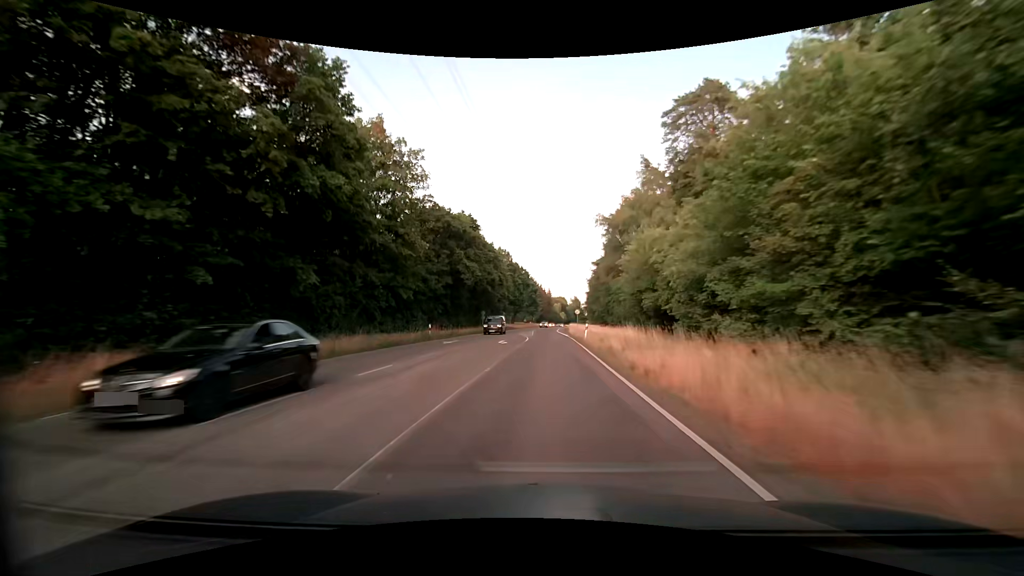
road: secondary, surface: asphalt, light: Day
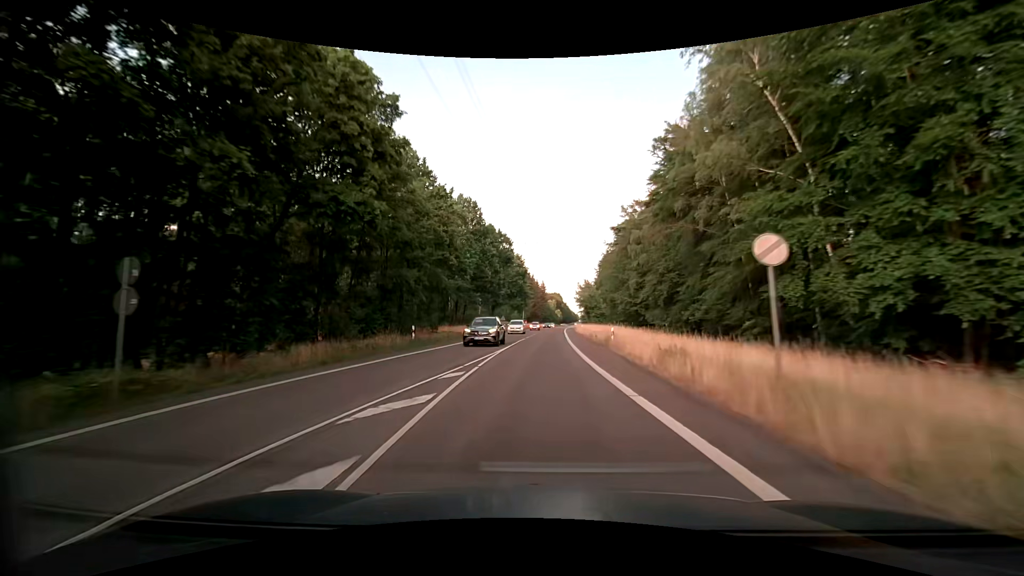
(+0.5, +57.3) m; +1°
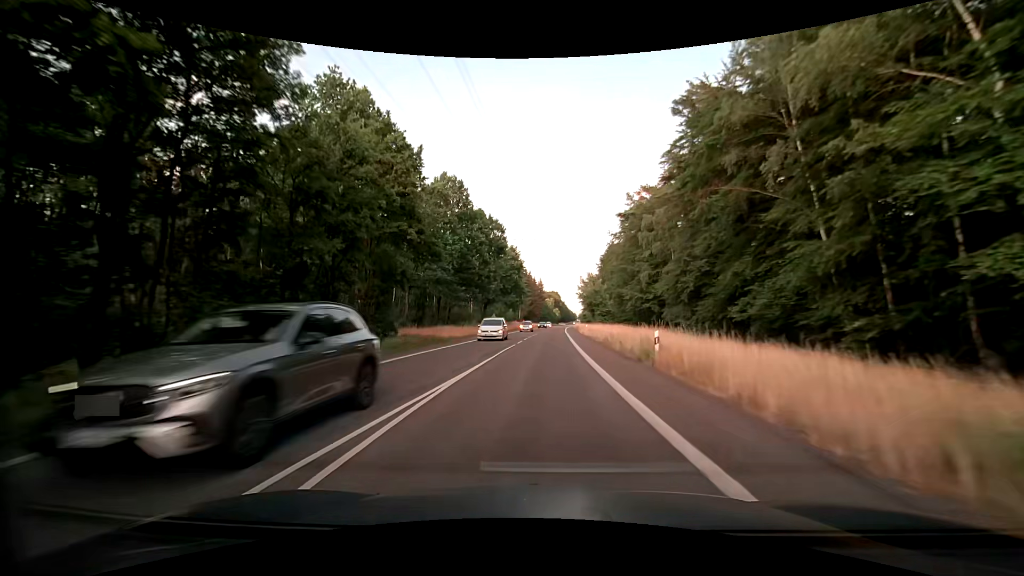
(0.0, +11.8) m; 0°
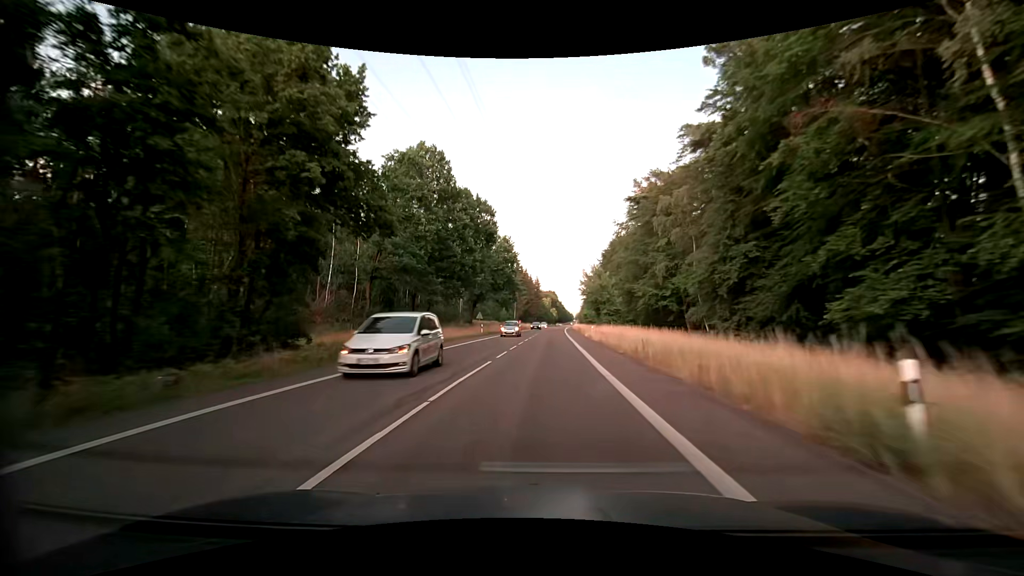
(0.0, +12.0) m; 0°
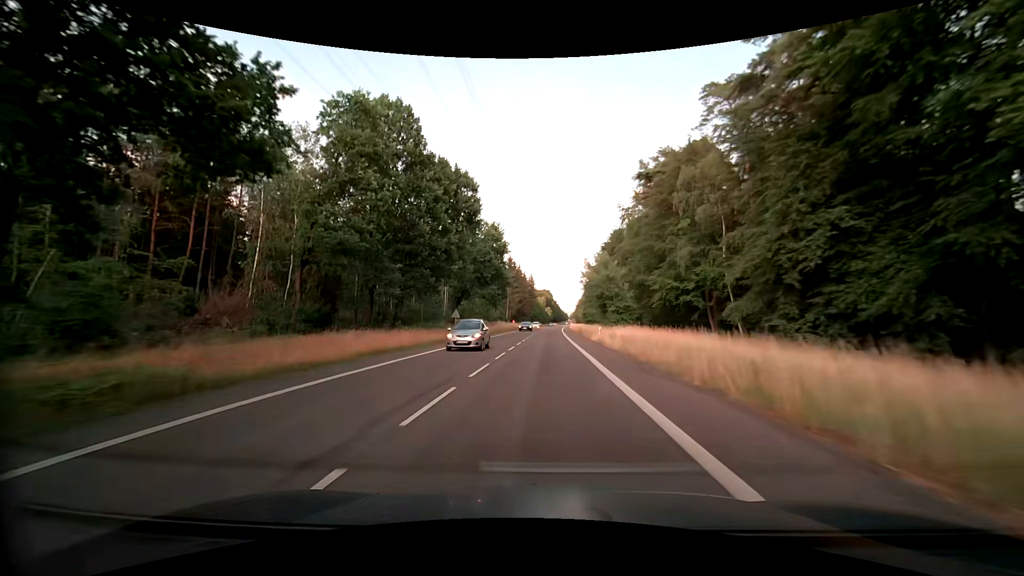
(+0.1, +12.2) m; +1°
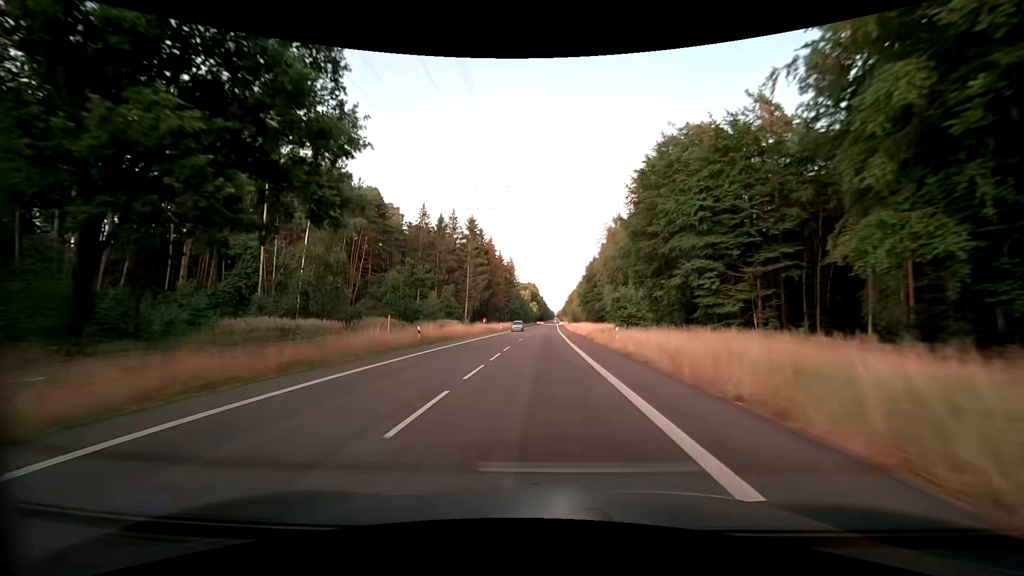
(+0.6, +63.4) m; +1°
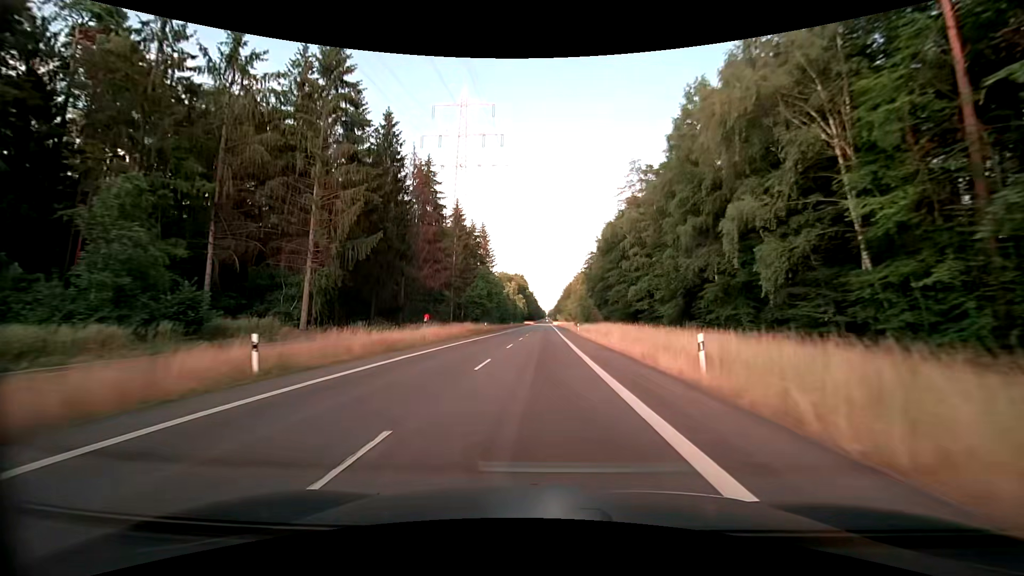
(+0.4, +67.2) m; +1°
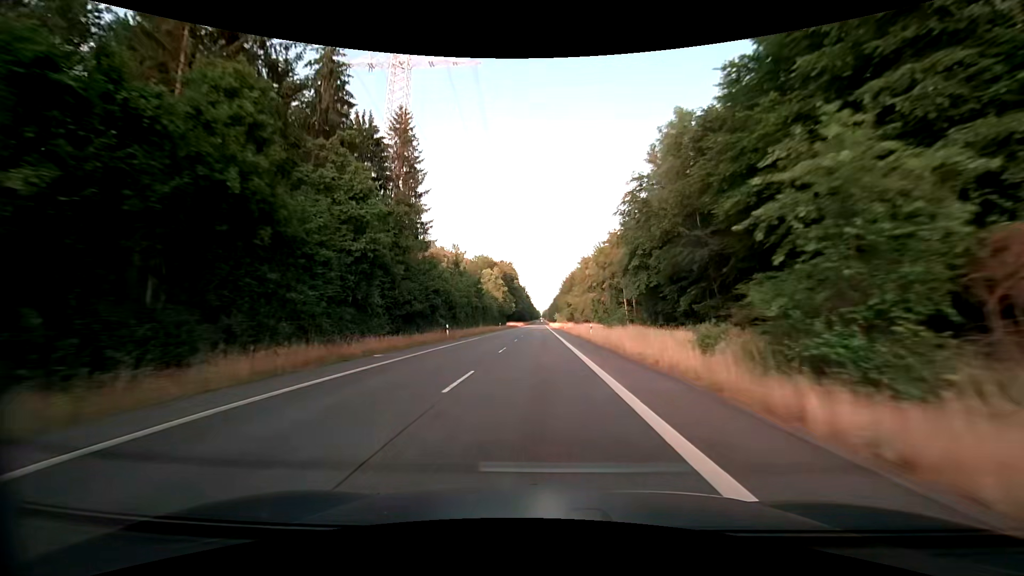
(+0.3, +70.9) m; +1°
(0, +10) (0, +20) (0, +30) (0, +40) (0, +50) (0, +60) (0, +70) (0, +80) (0, +90) (0, +100) m
